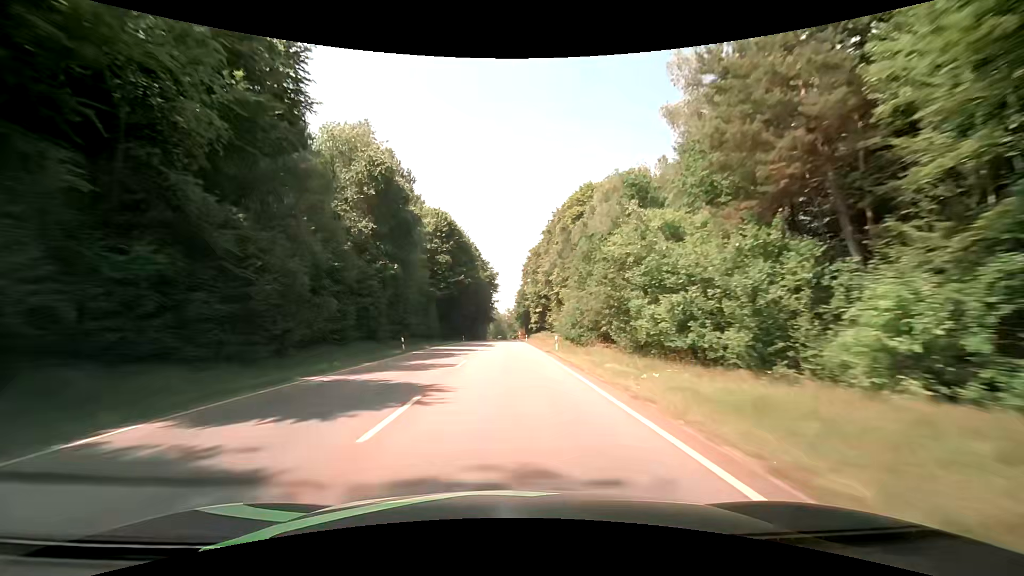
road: secondary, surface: asphalt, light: Day
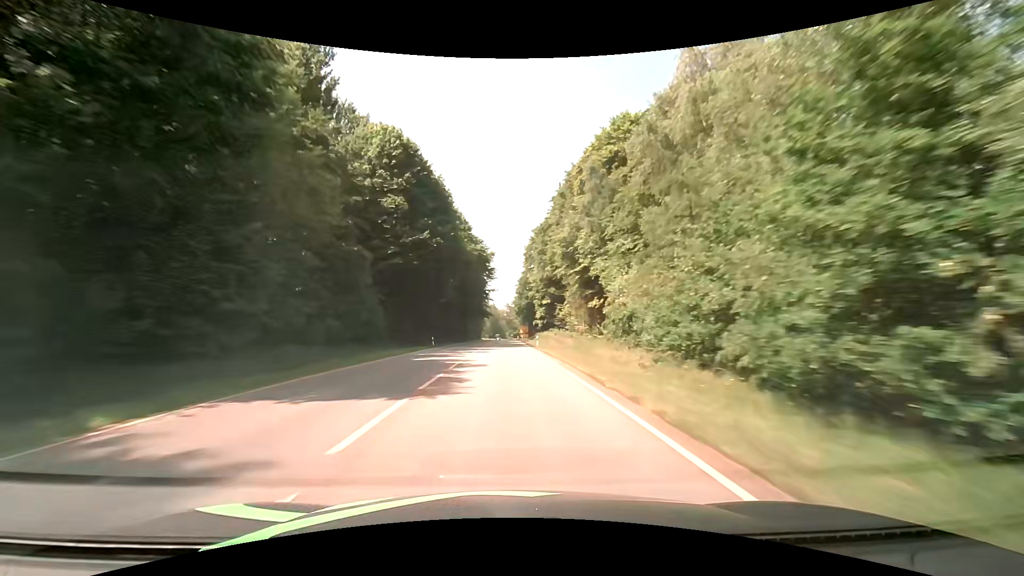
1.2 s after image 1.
(+0.1, +31.3) m; 0°
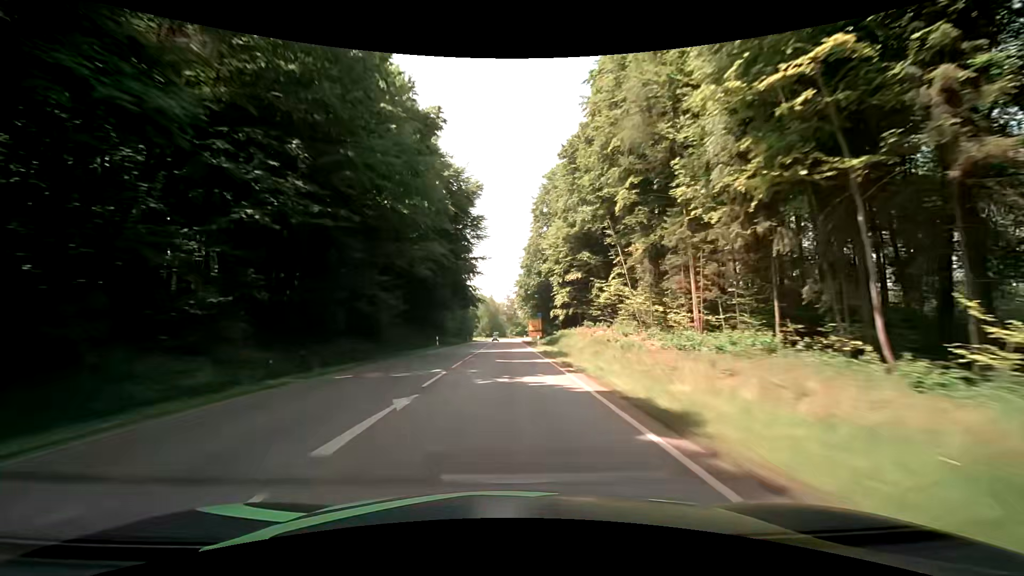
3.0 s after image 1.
(+0.3, +47.3) m; 0°
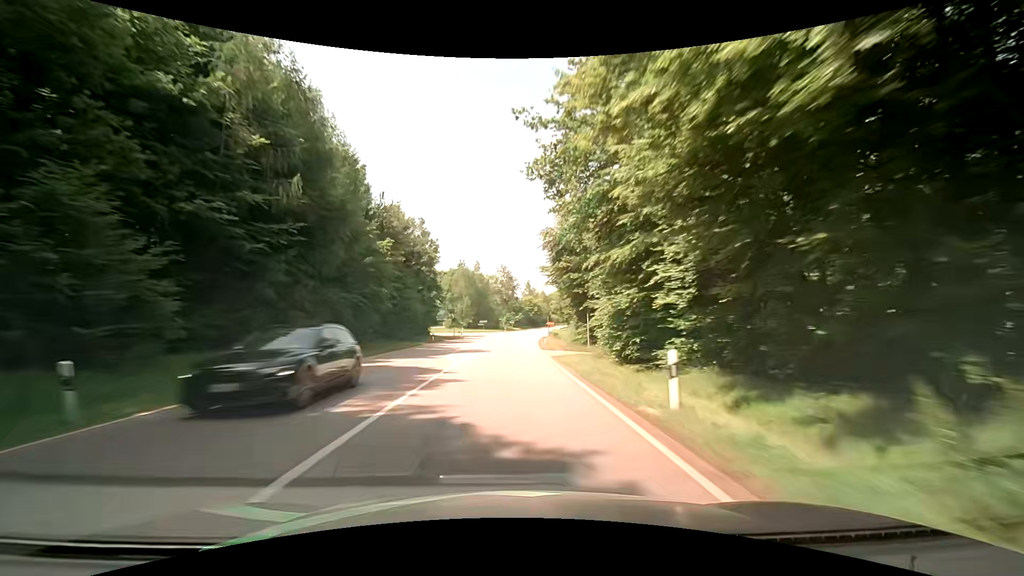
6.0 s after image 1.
(+0.2, +79.2) m; 0°
(0, +10) (0, +20) (+1, +30) (+1, +40) (+2, +50) (+3, +60) (+3, +70) (+4, +80) (+6, +90) (+7, +100) m
